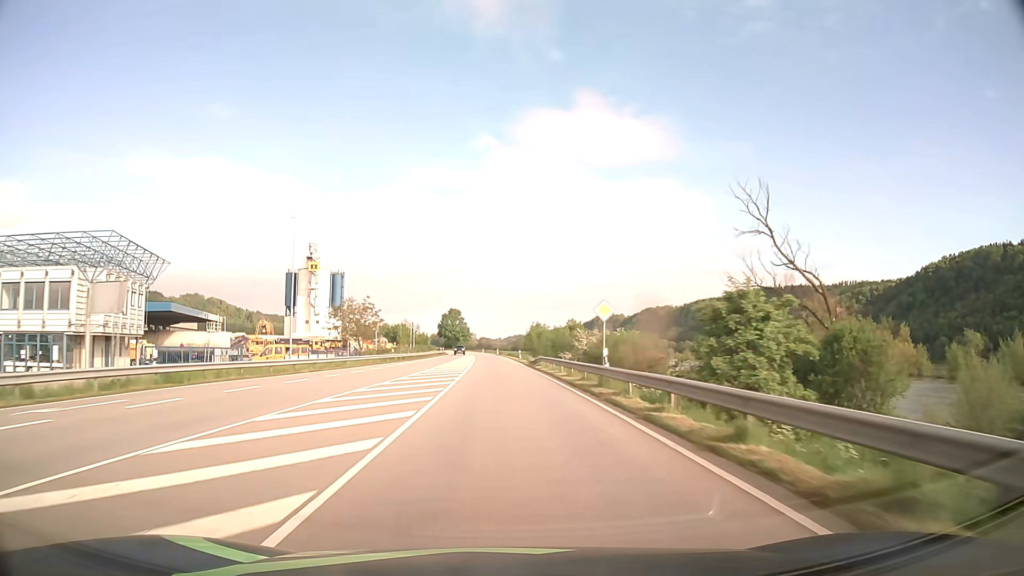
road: primary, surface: asphalt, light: Day
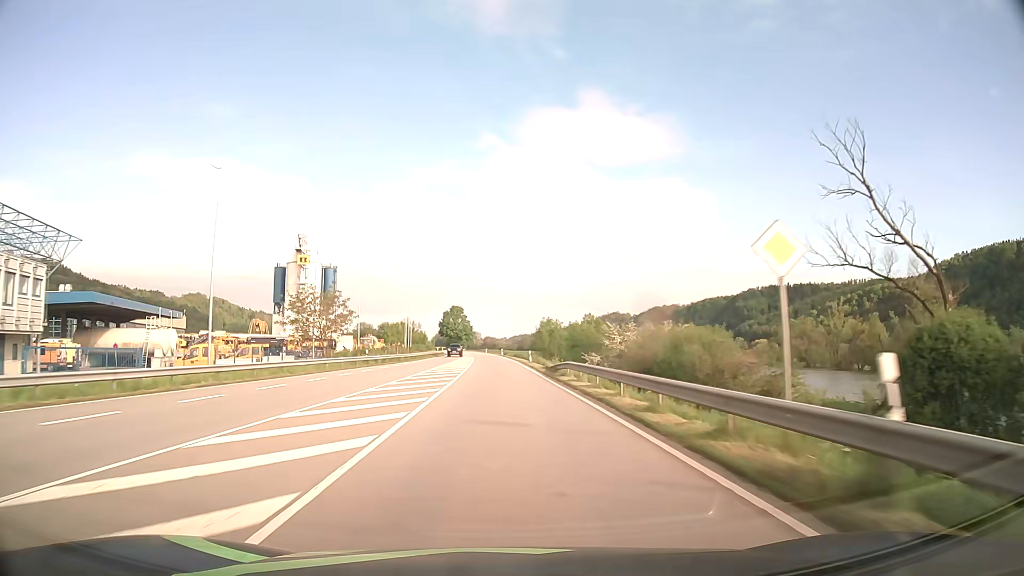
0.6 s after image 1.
(-0.1, +15.8) m; -1°
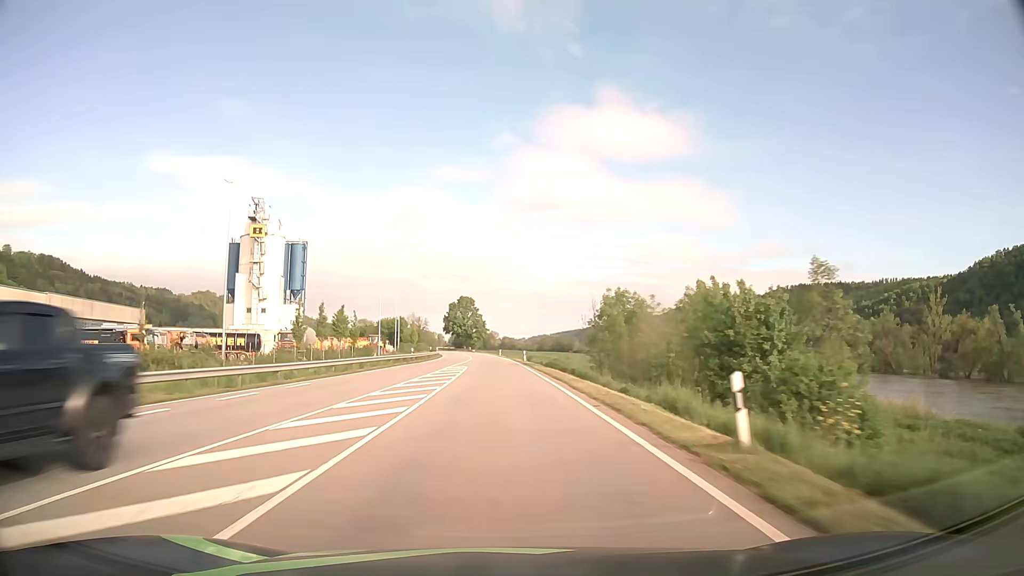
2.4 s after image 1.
(-0.6, +47.3) m; -1°
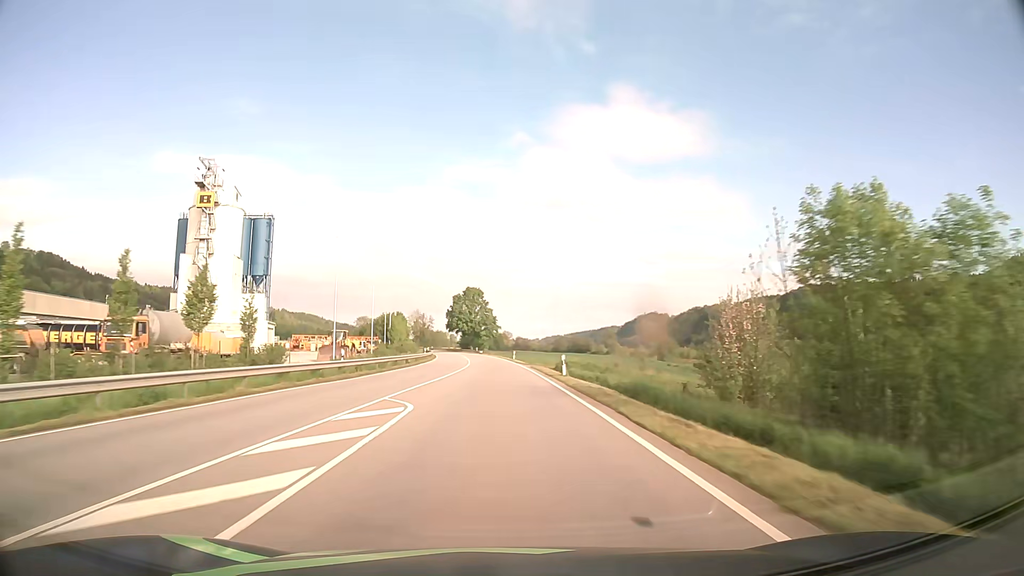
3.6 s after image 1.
(-0.3, +31.6) m; -1°
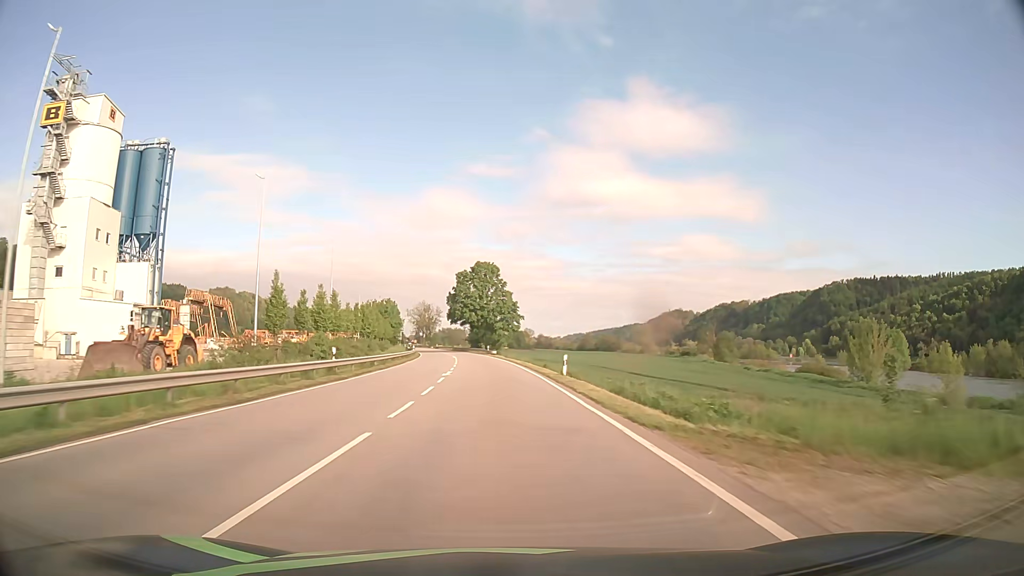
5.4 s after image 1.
(-0.7, +47.4) m; -2°
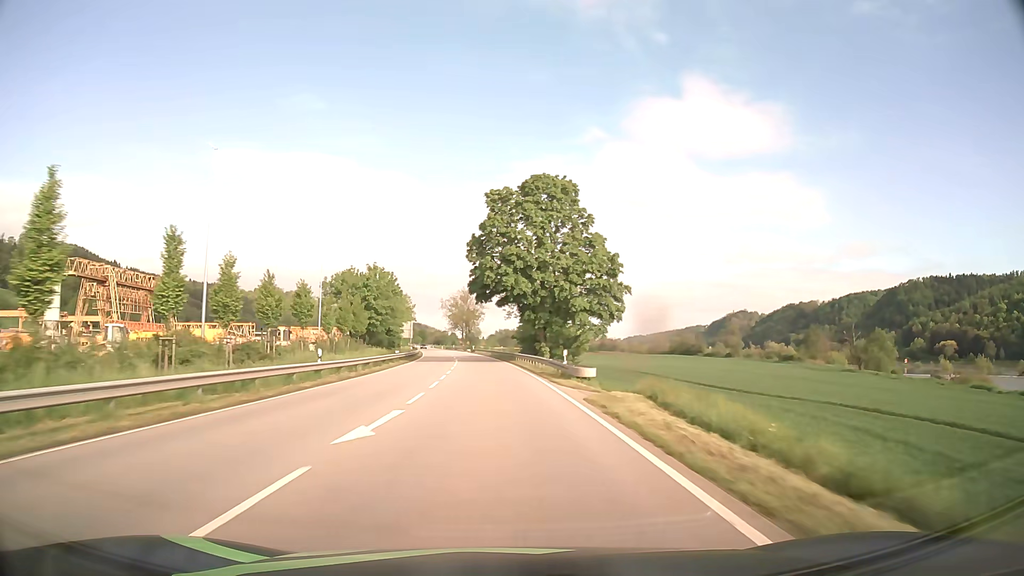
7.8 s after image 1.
(-2.3, +63.2) m; -5°
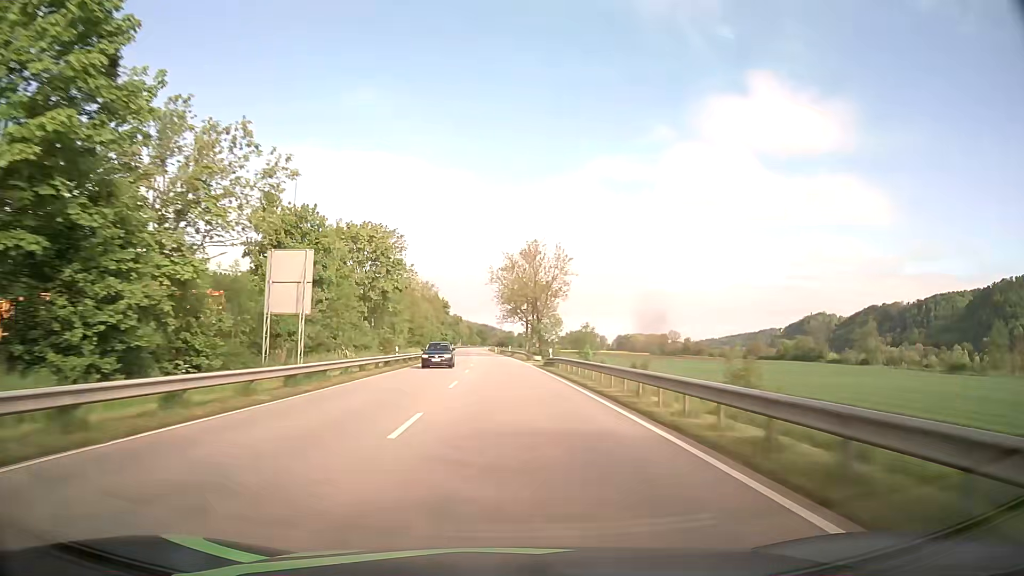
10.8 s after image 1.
(-4.5, +78.9) m; -6°
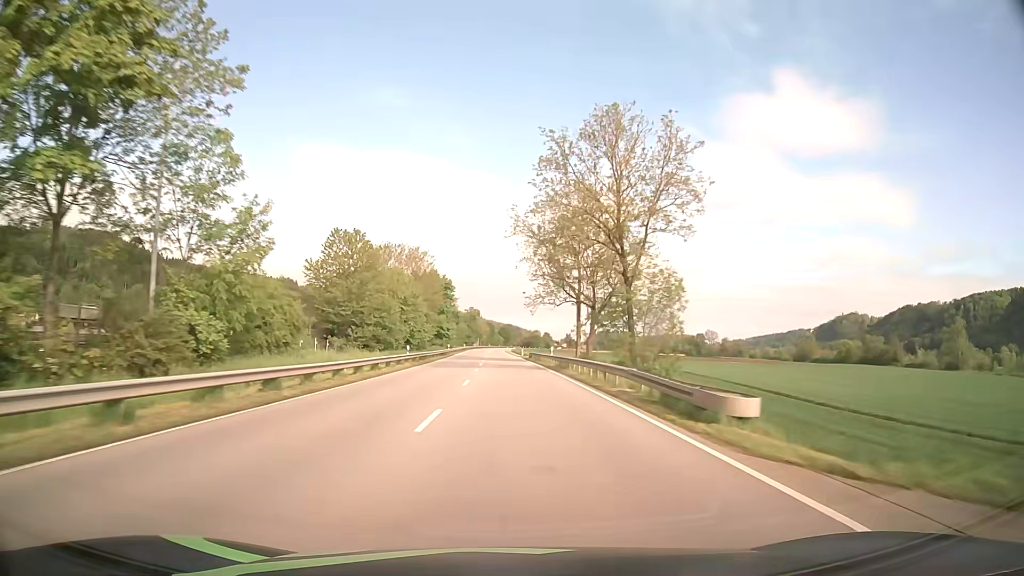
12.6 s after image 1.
(-0.9, +47.5) m; -2°
(0, +10) (0, +20) (0, +30) (0, +40) (-1, +50) (-1, +60) (-1, +70) (-1, +80) (-1, +90) (-1, +100) m
